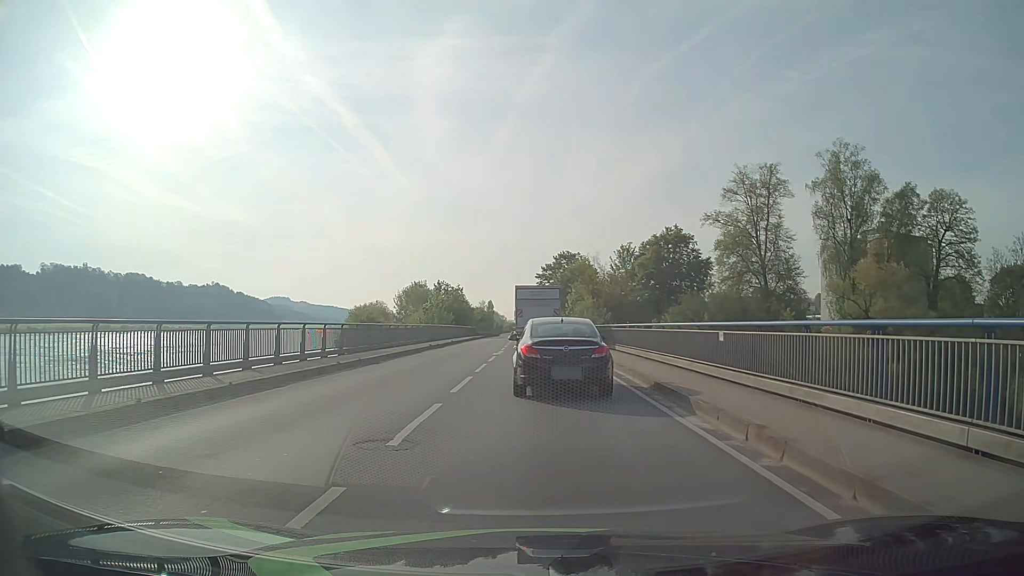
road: primary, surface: asphalt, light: Day
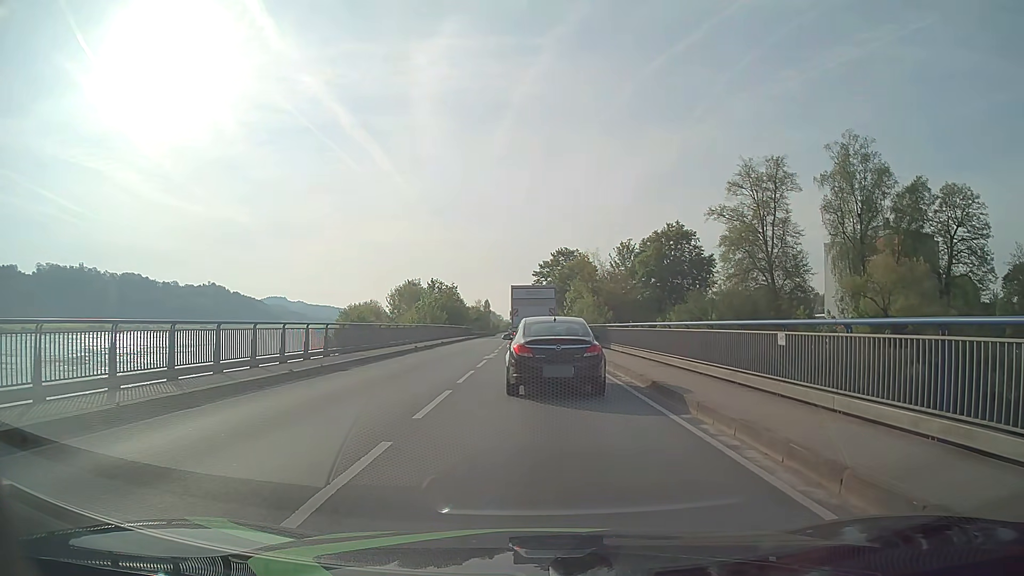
(0.0, +3.9) m; 0°
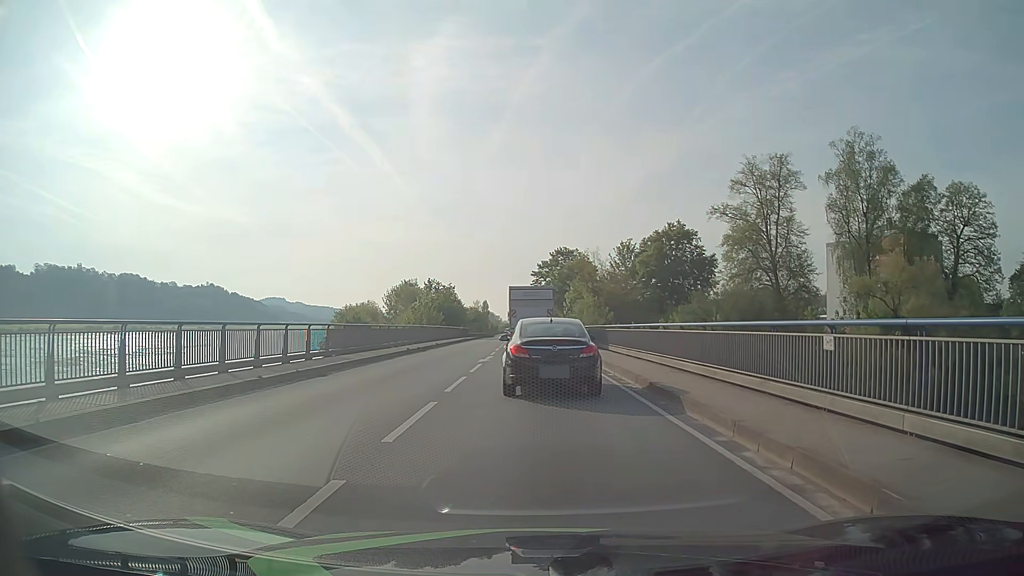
(0.0, +1.9) m; 0°
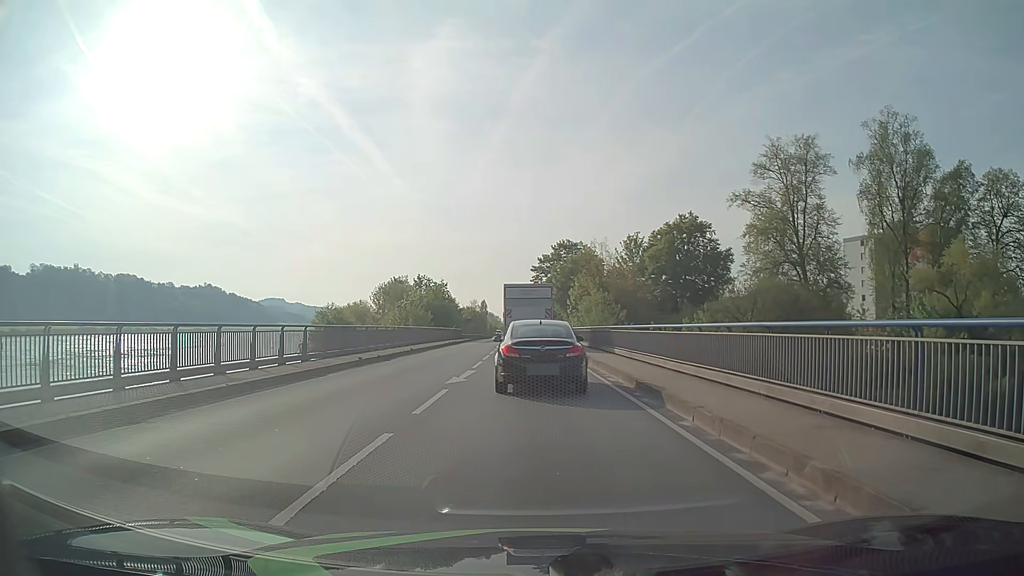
(0.0, +9.3) m; 0°
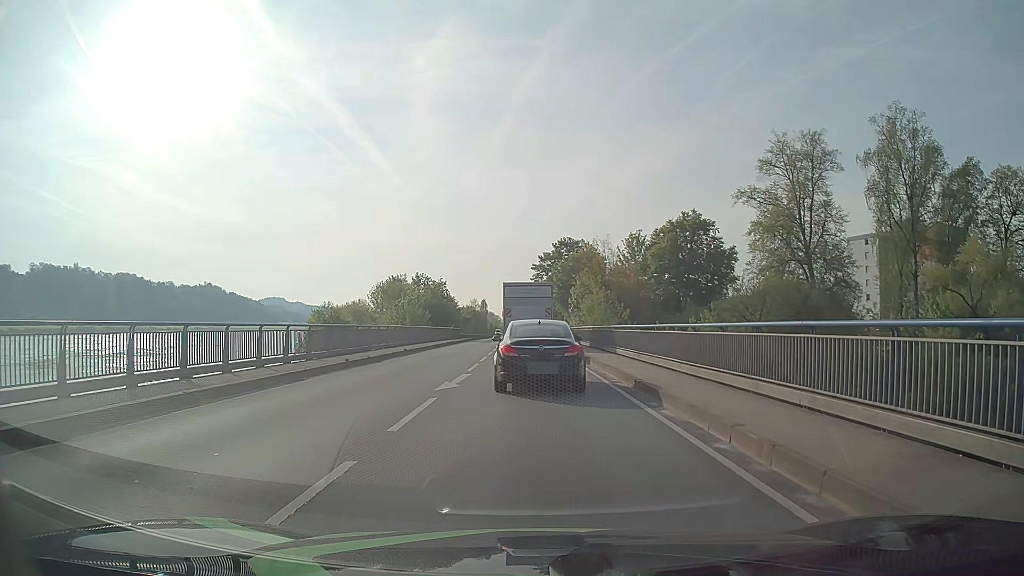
(0.0, +1.8) m; 0°
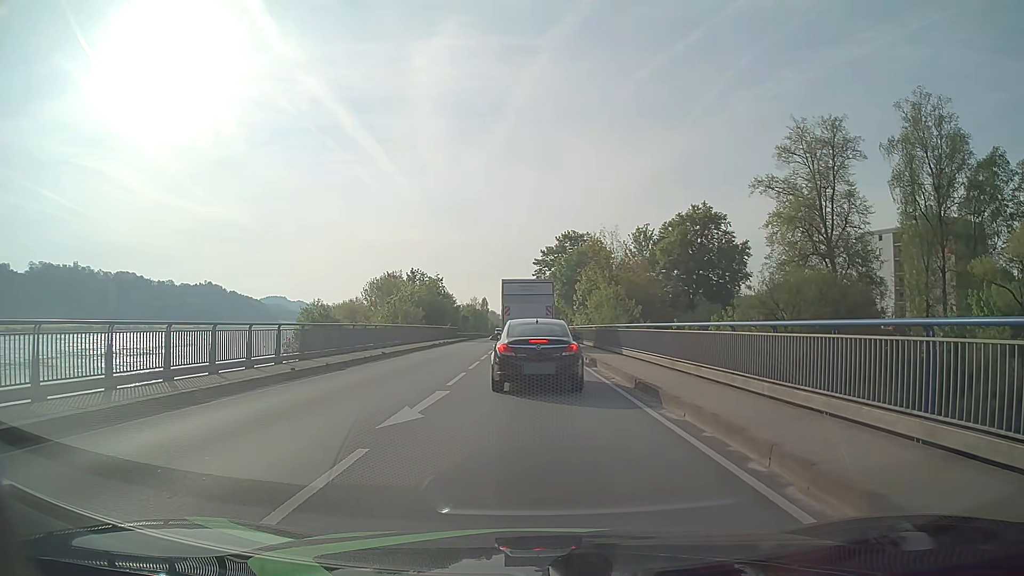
(0.0, +5.4) m; 0°
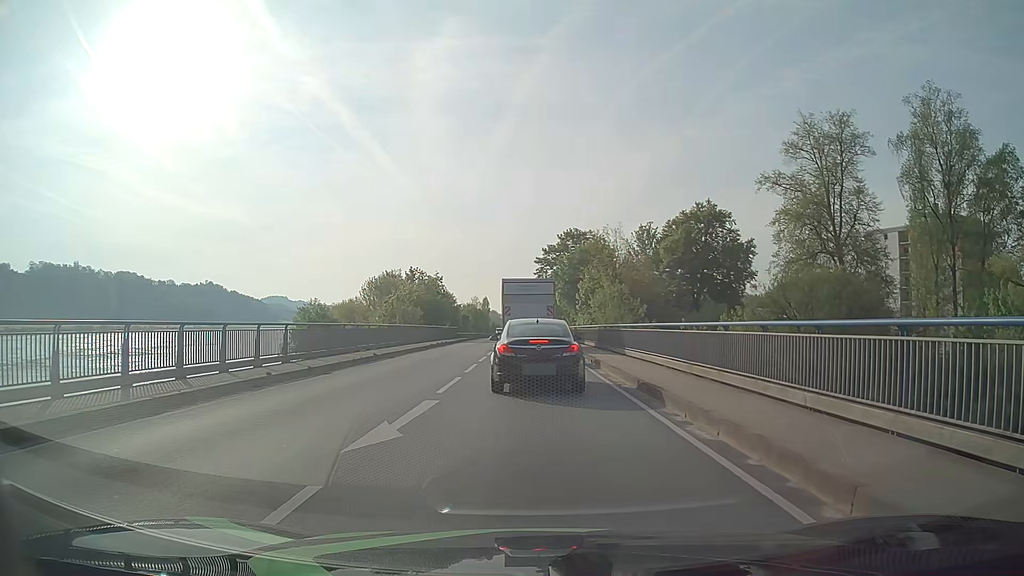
(0.0, +1.8) m; 0°
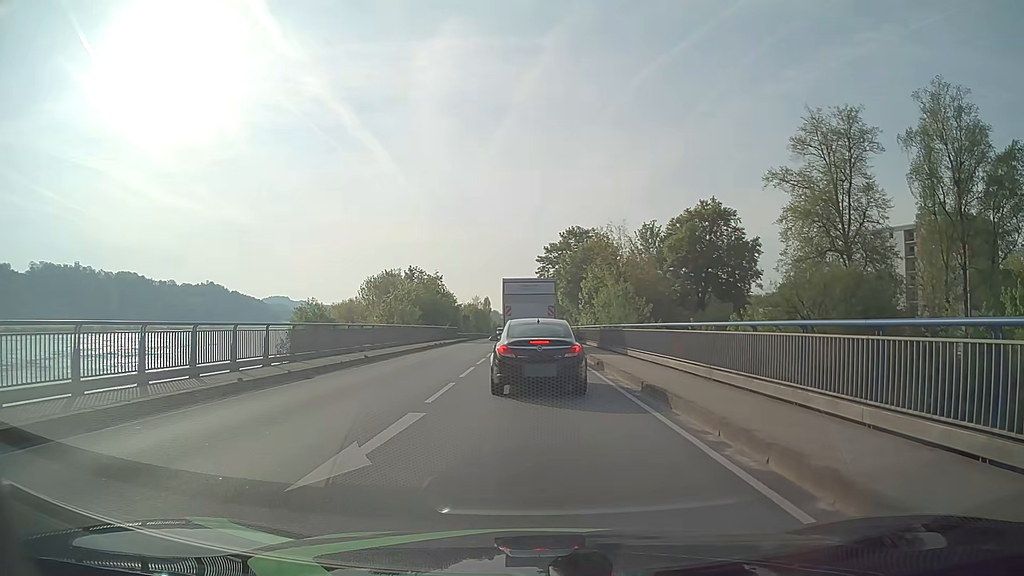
(0.0, +1.7) m; 0°
(0, +10) (0, +20) (0, +30) (-1, +40) (-1, +50) (-1, +60) (-1, +70) (-1, +80) (-2, +90) (-2, +100) m
